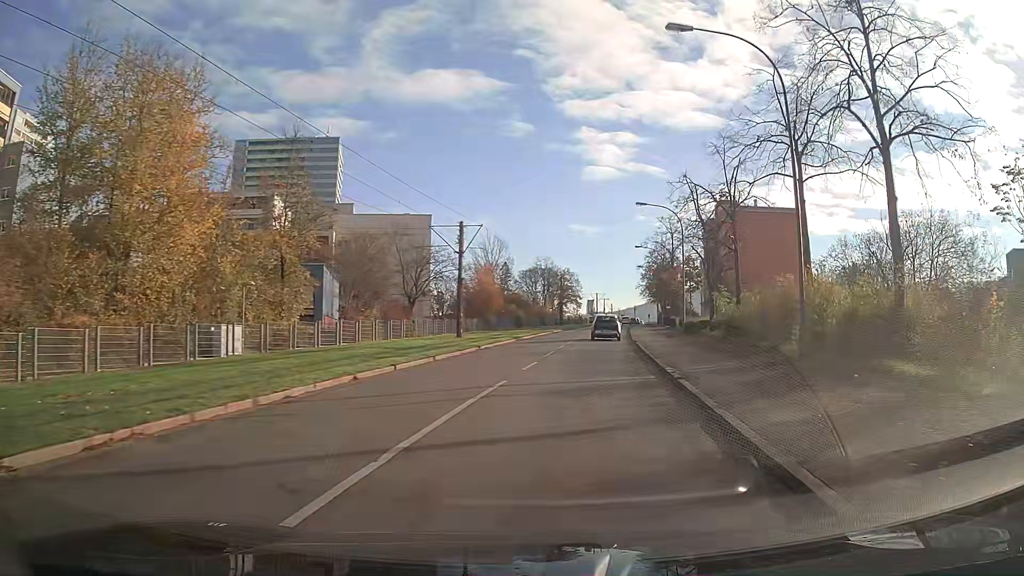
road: tertiary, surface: asphalt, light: Day
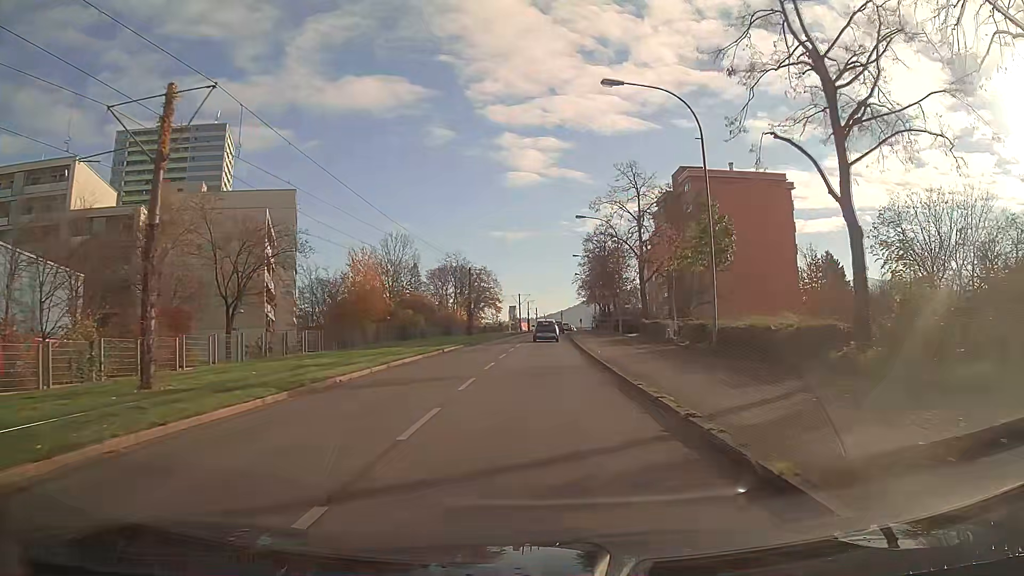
(+1.5, +27.5) m; +4°
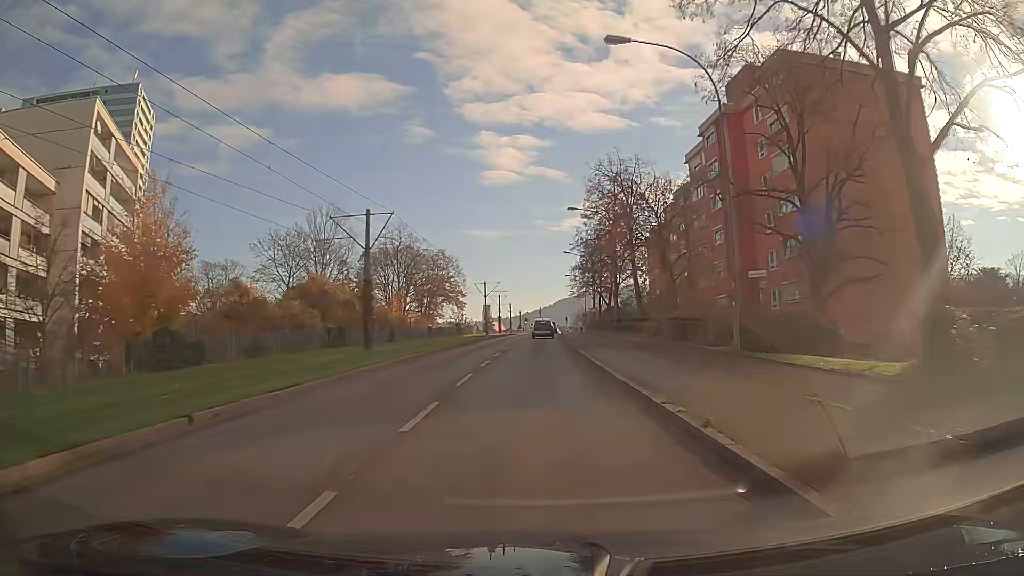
(+0.6, +35.7) m; +2°
(0, +10) (0, +20) (0, +30) (0, +40) (+1, +50) (+1, +60) (+1, +70) (+2, +80) (+2, +90) (+3, +100) m
